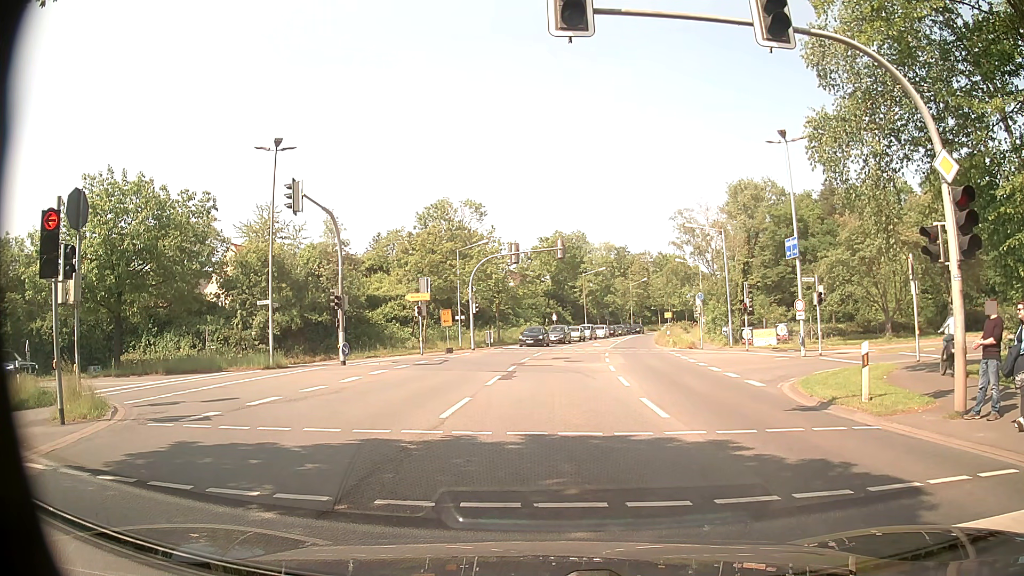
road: secondary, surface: asphalt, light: Day
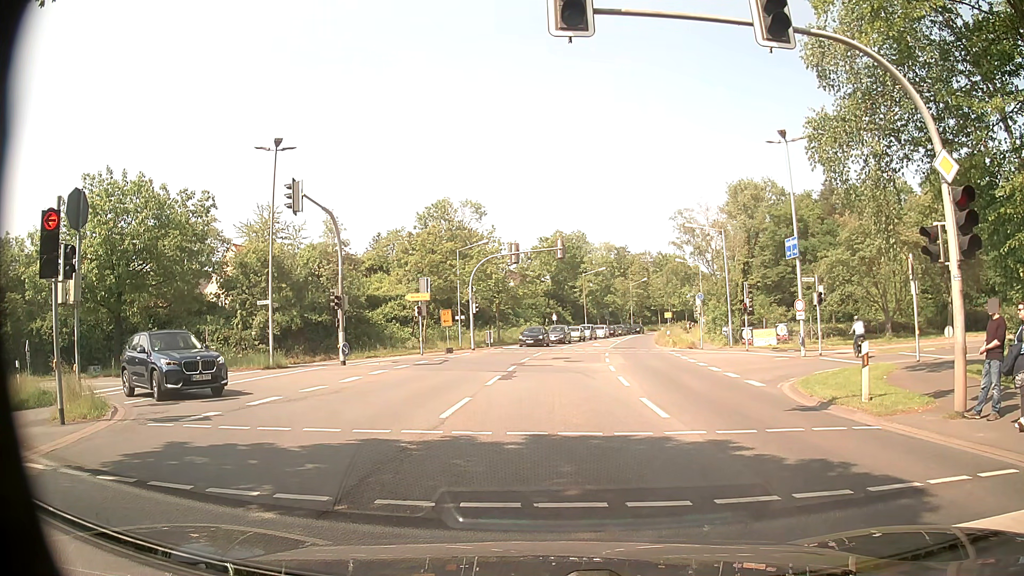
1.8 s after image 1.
(0.0, 0.0) m; 0°
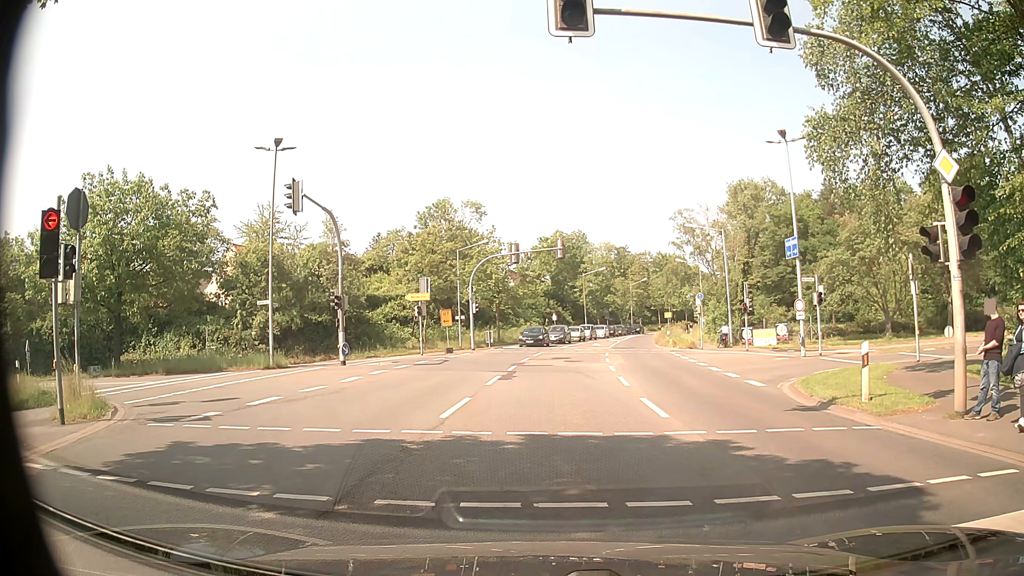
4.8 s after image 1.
(0.0, 0.0) m; 0°
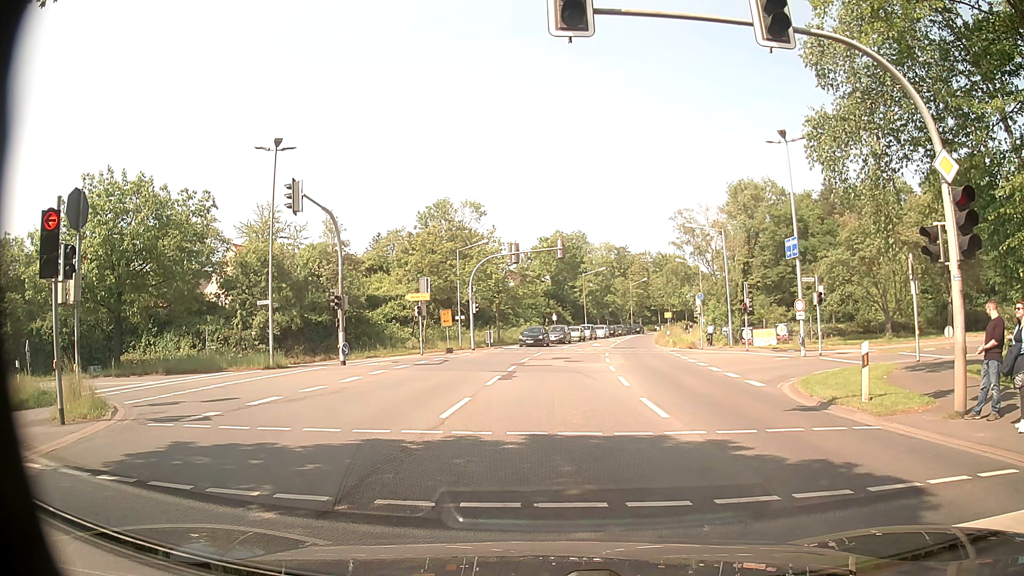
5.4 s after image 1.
(0.0, 0.0) m; 0°
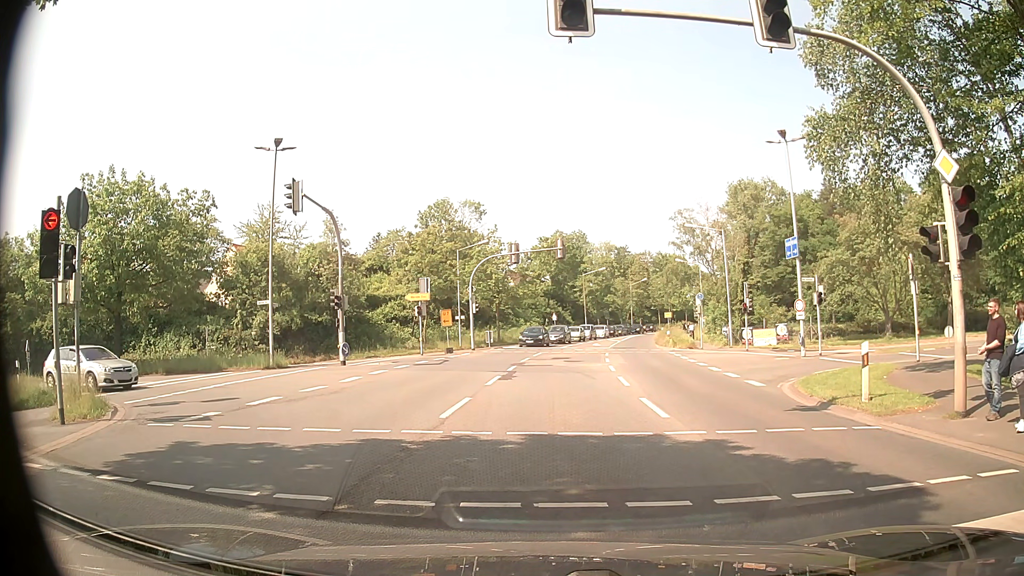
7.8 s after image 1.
(0.0, 0.0) m; 0°
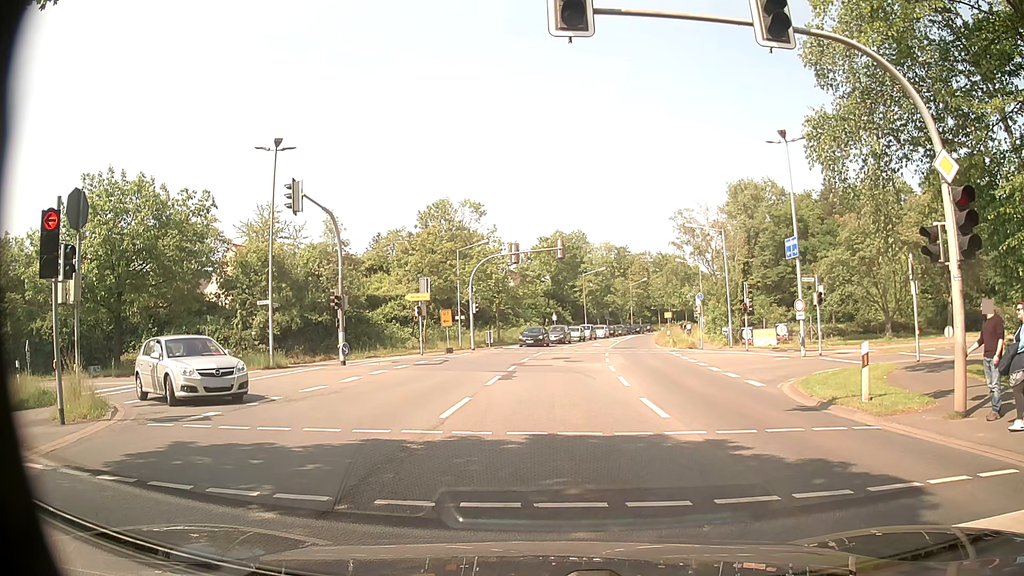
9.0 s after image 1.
(0.0, 0.0) m; 0°
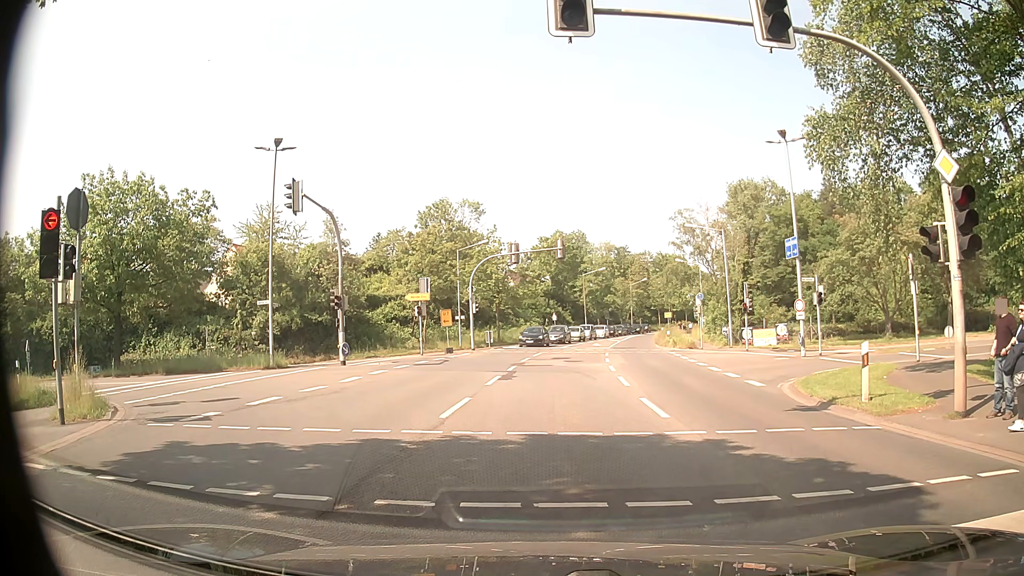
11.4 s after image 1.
(0.0, 0.0) m; 0°
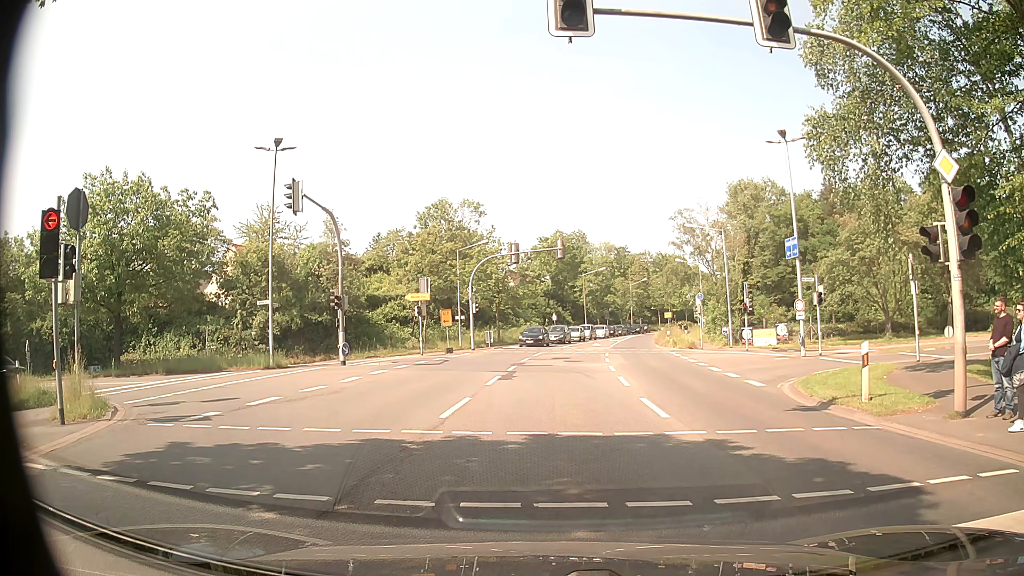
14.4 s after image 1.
(0.0, 0.0) m; 0°
